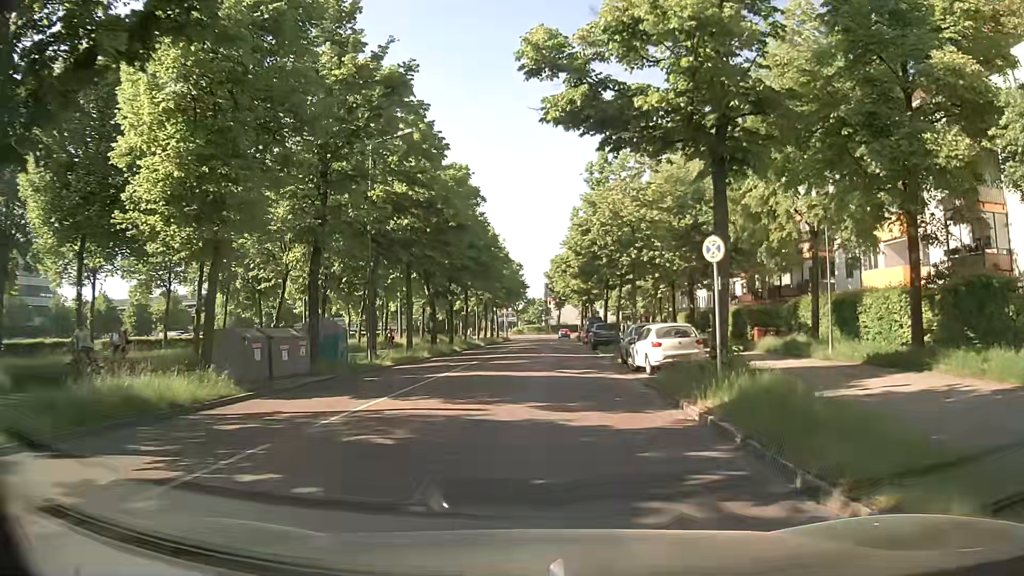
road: residential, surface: asphalt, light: Day
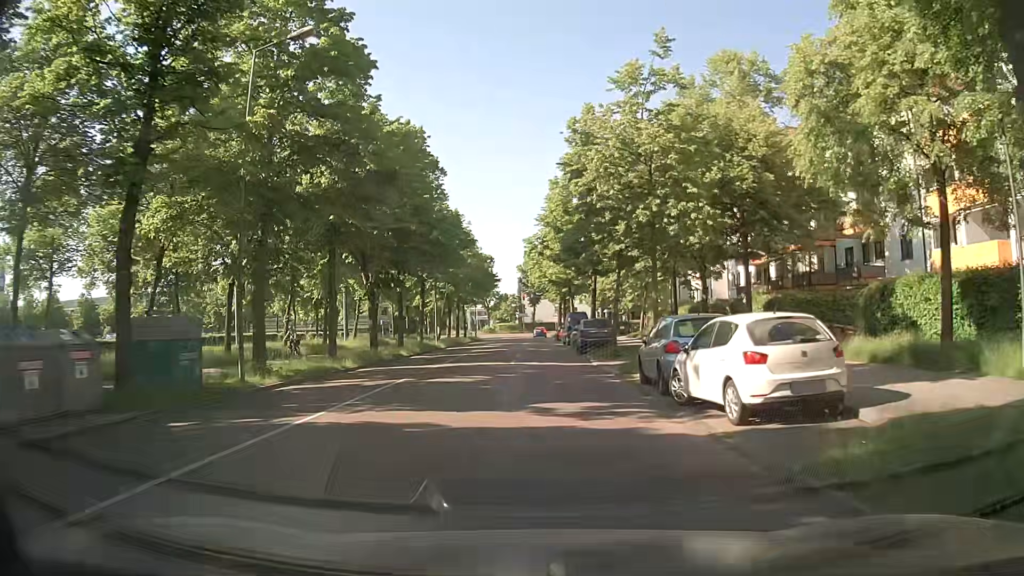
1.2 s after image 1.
(+0.2, +10.6) m; +2°
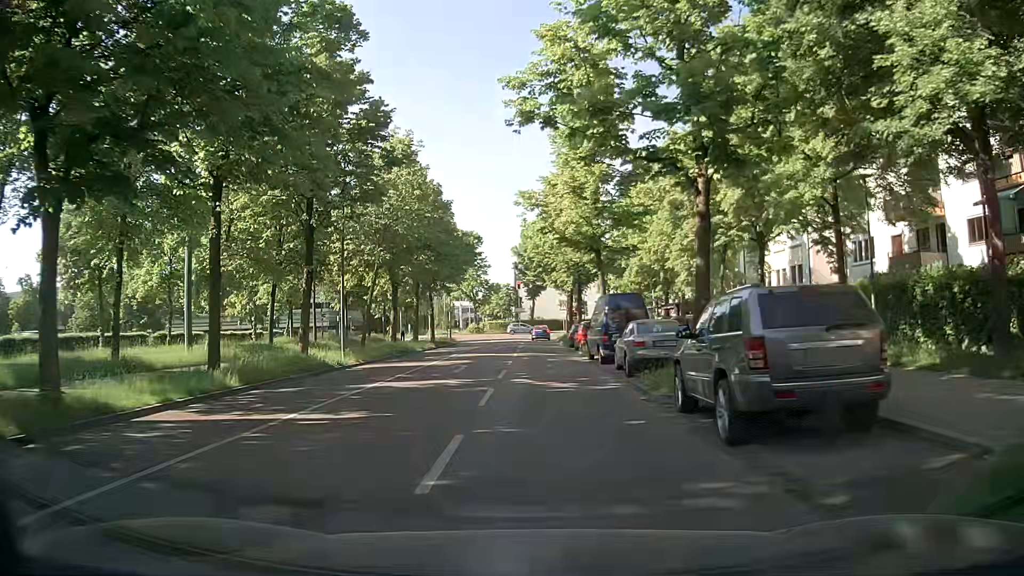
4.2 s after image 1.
(0.0, +26.0) m; -2°
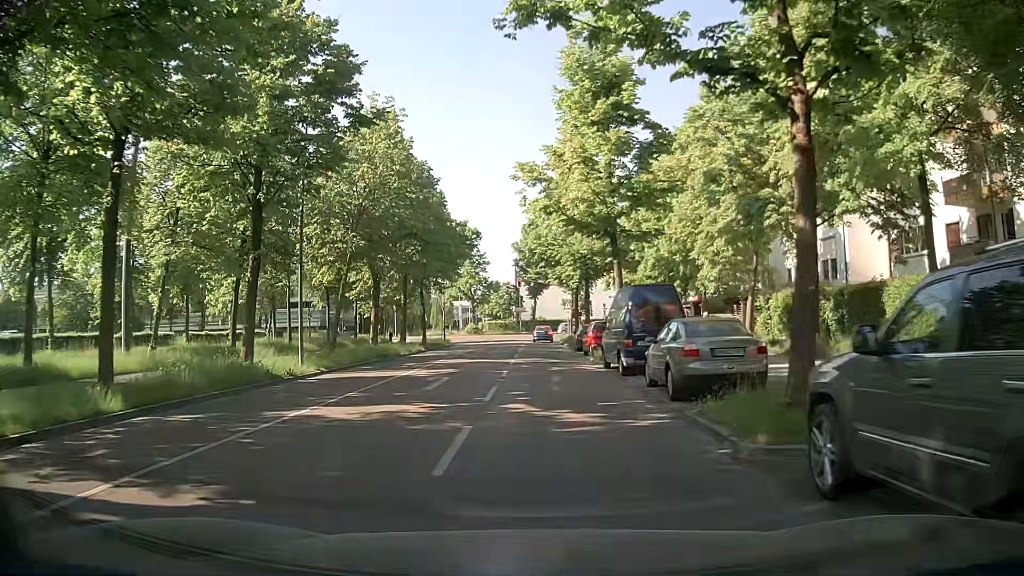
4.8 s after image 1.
(+0.1, +5.3) m; +2°
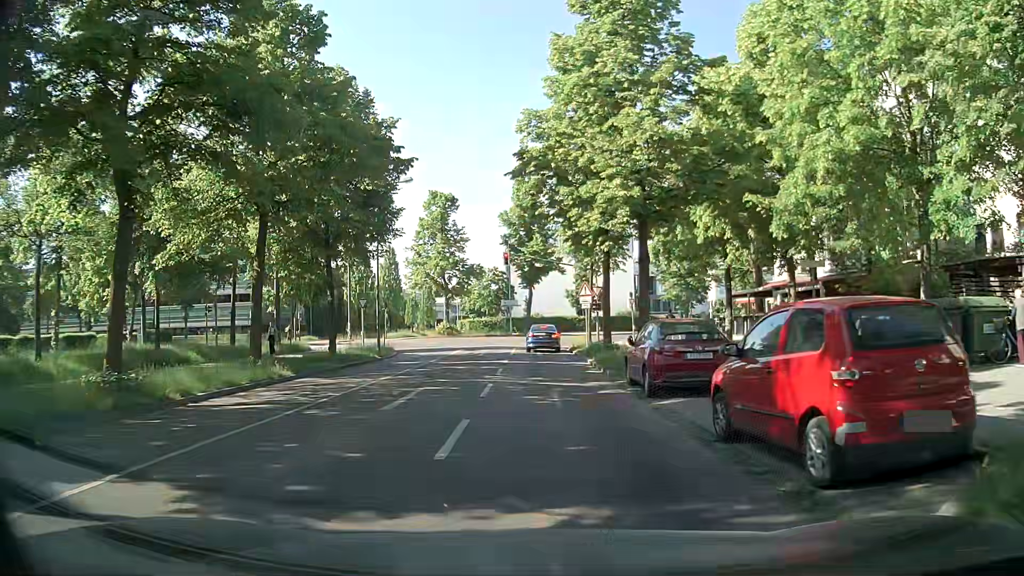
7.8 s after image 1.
(+0.3, +23.2) m; +3°
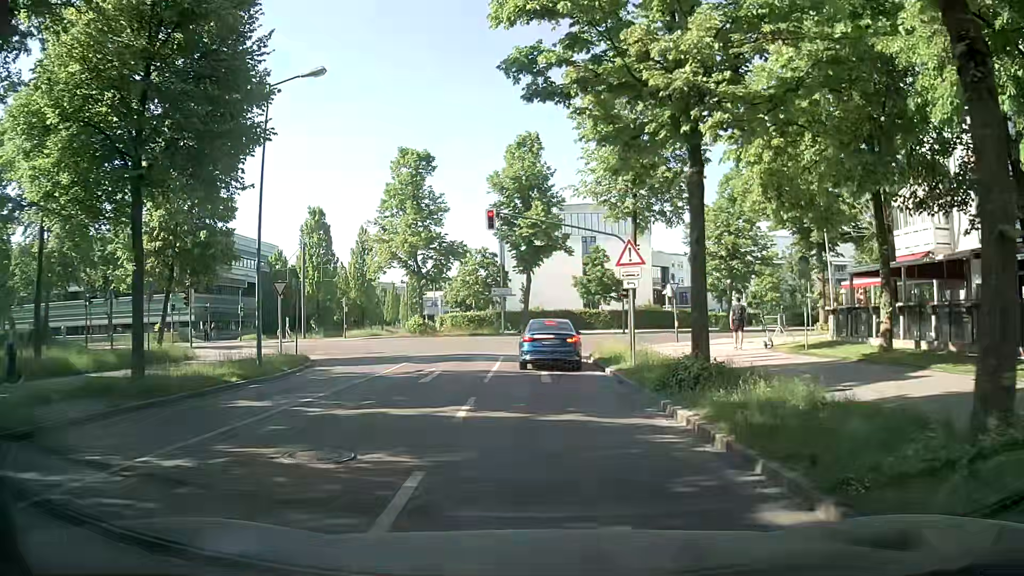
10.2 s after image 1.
(-0.6, +15.4) m; +1°
